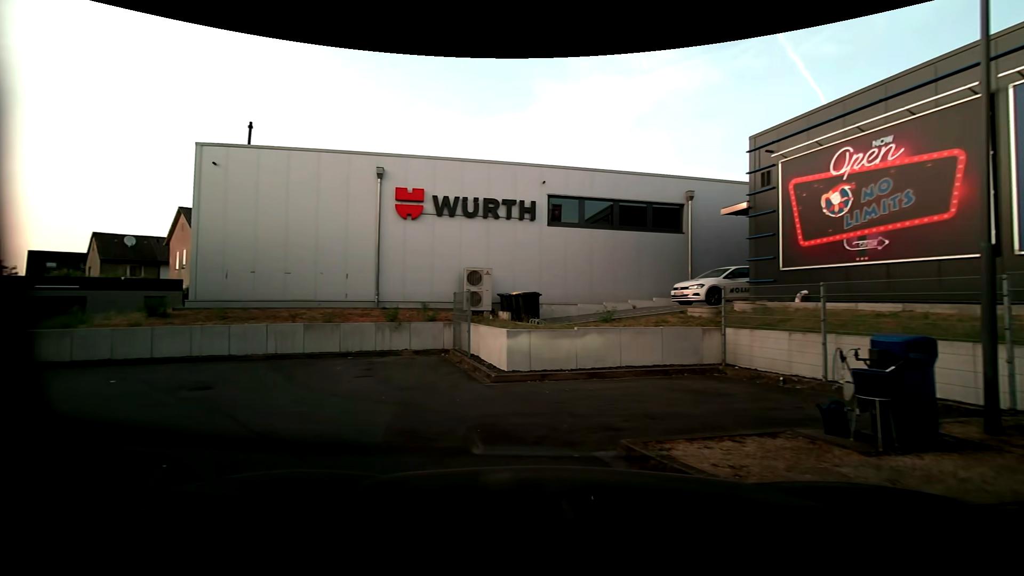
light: Day
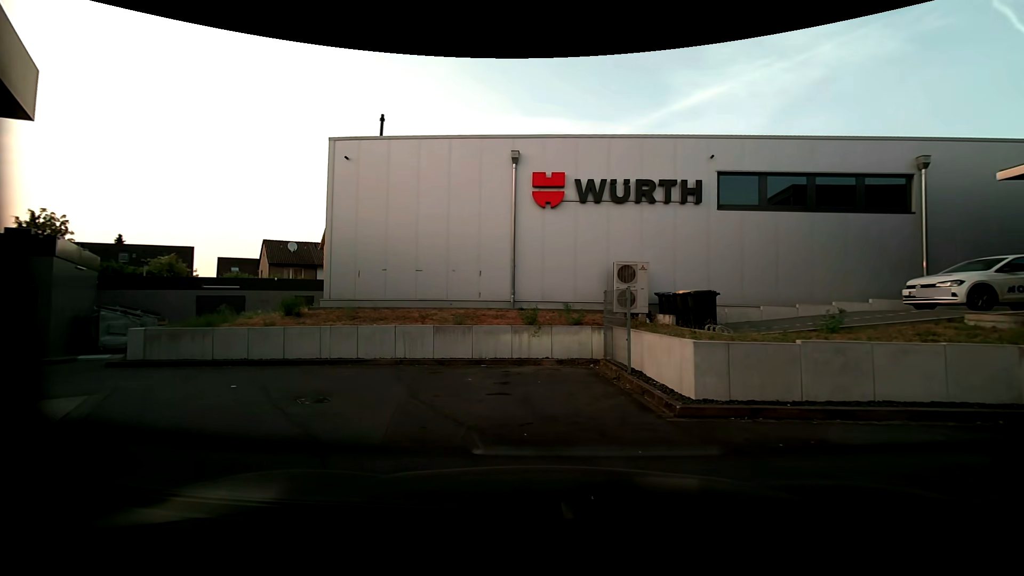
(-0.4, +2.6) m; -15°
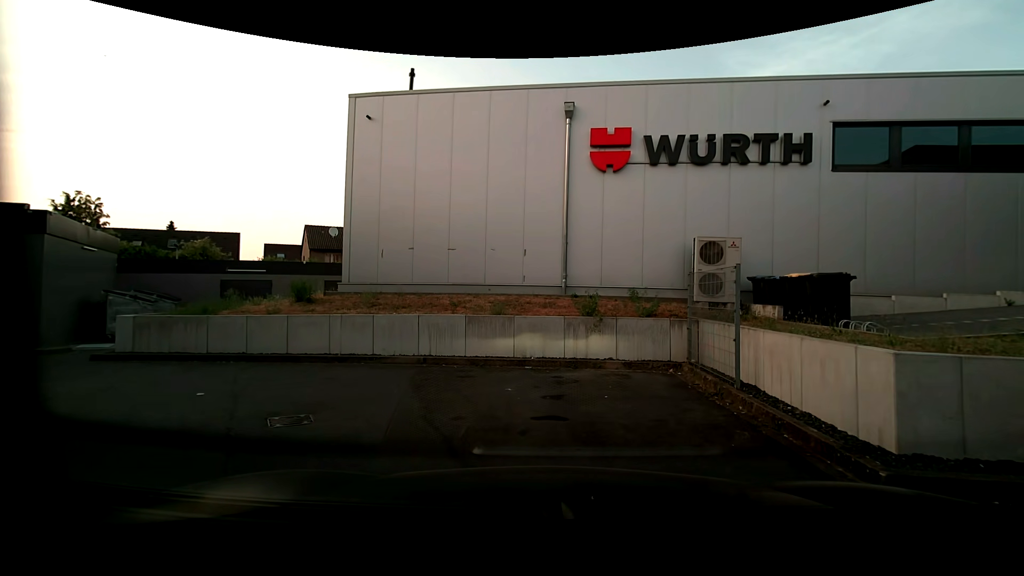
(-0.2, +2.7) m; -6°
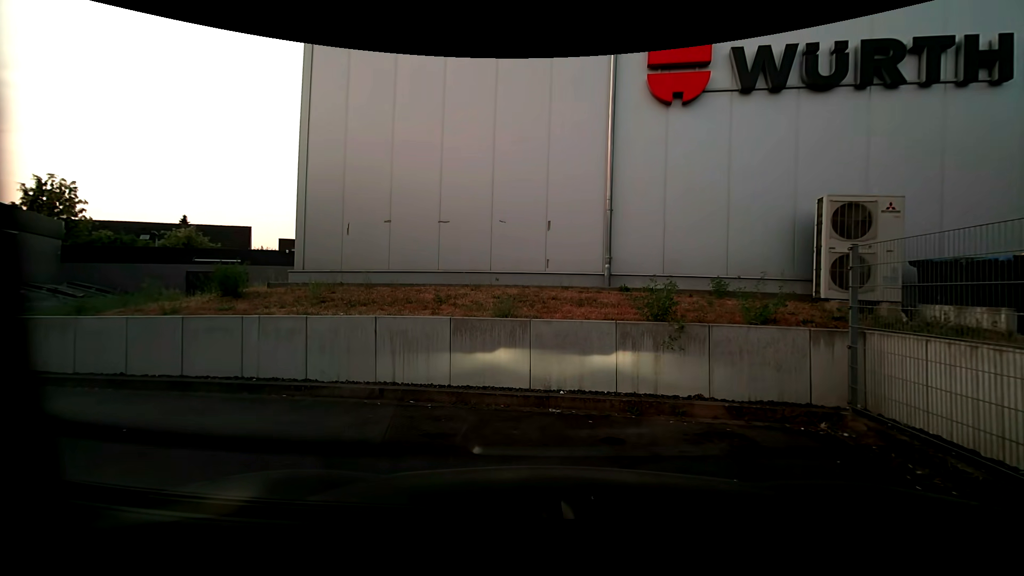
(-0.1, +4.0) m; -3°
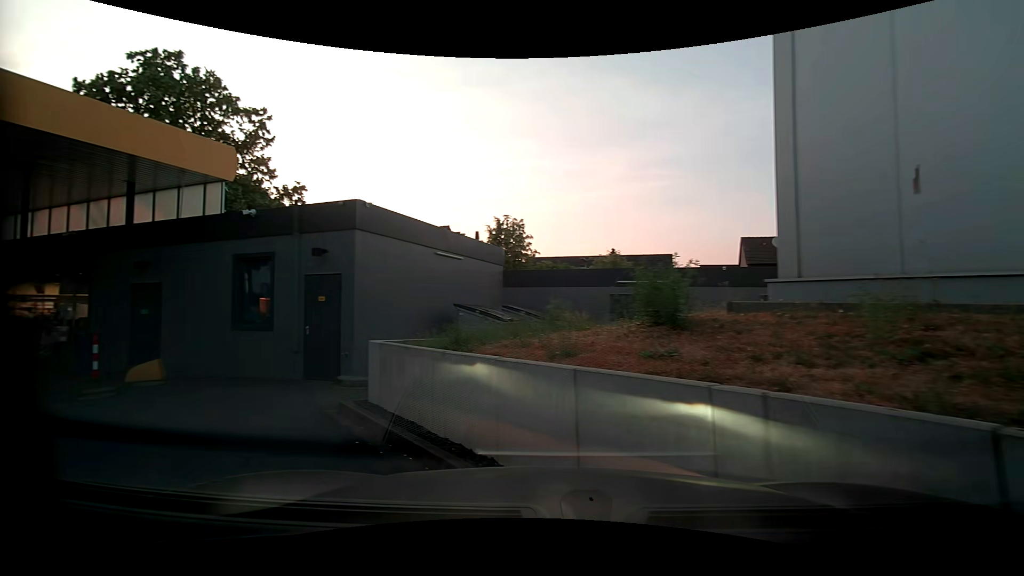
(-1.6, +5.2) m; -41°
